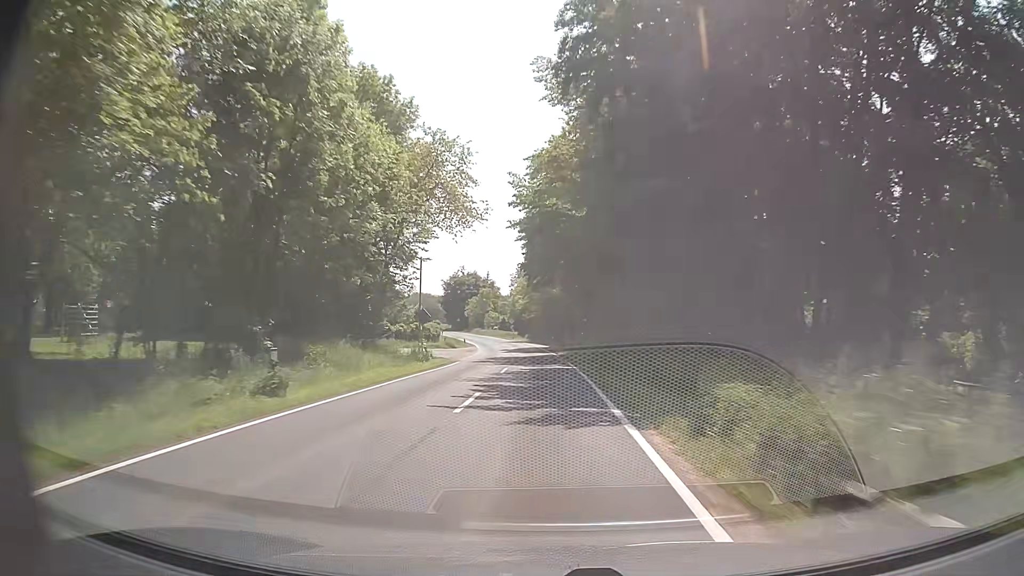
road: tertiary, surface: asphalt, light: Day
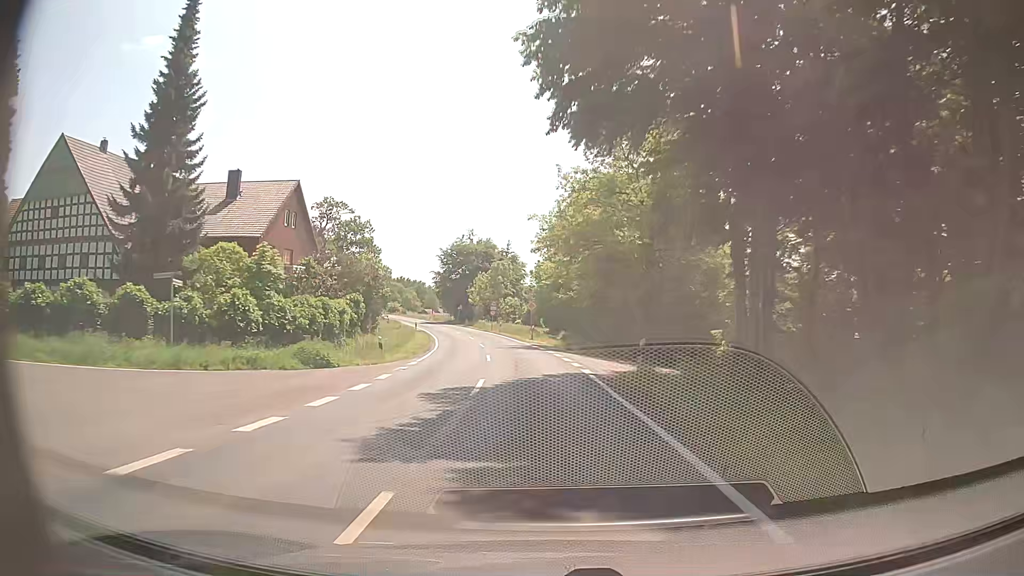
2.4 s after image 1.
(-1.0, +45.7) m; -4°
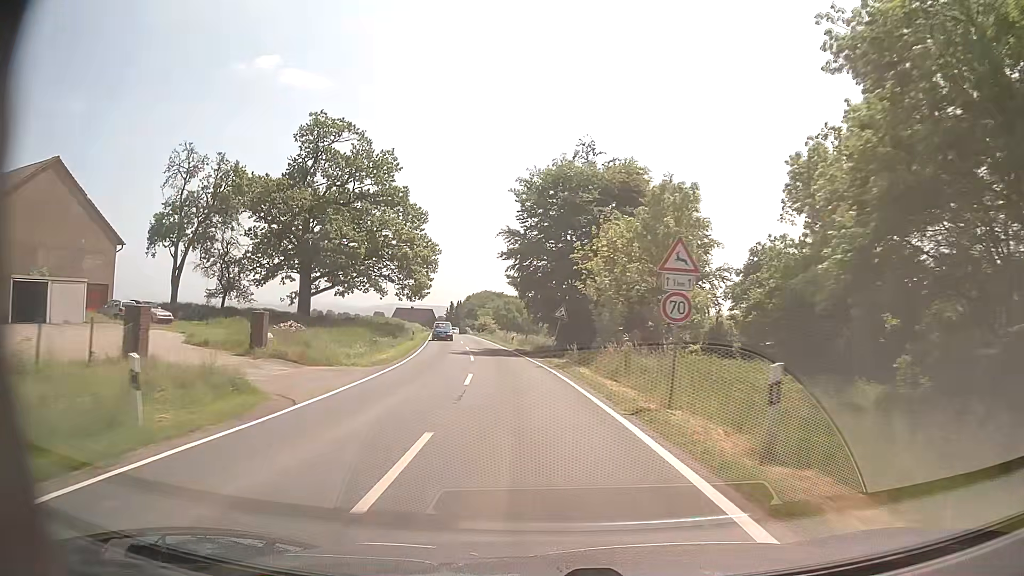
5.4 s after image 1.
(-4.0, +56.4) m; -10°
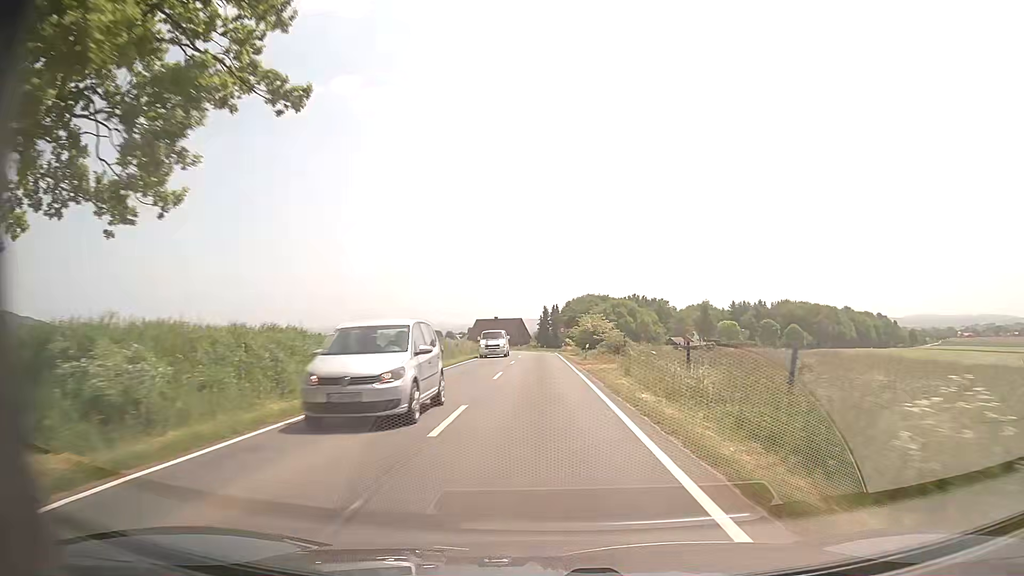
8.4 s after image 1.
(-5.6, +55.7) m; -8°
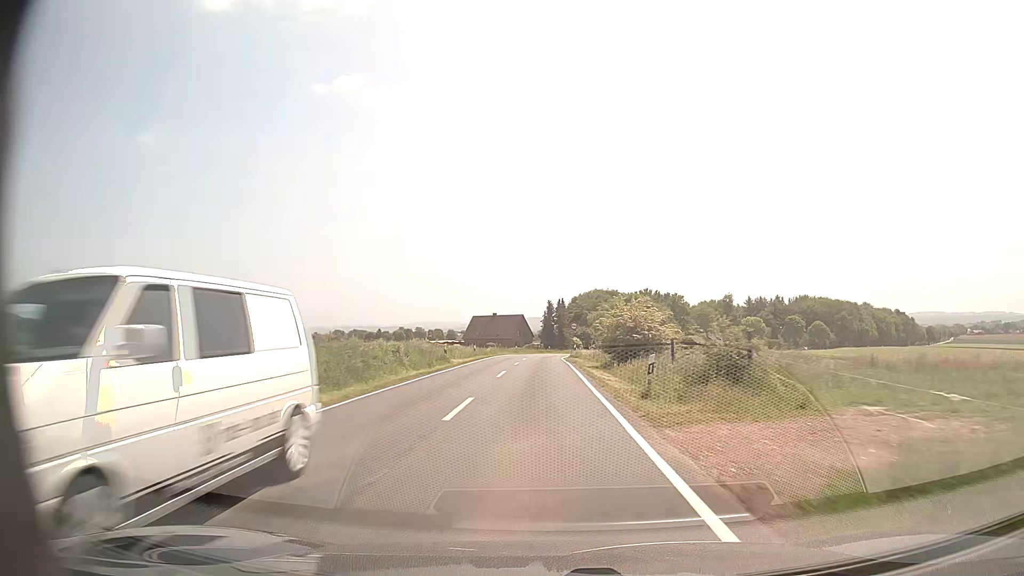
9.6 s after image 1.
(-0.3, +22.0) m; -1°
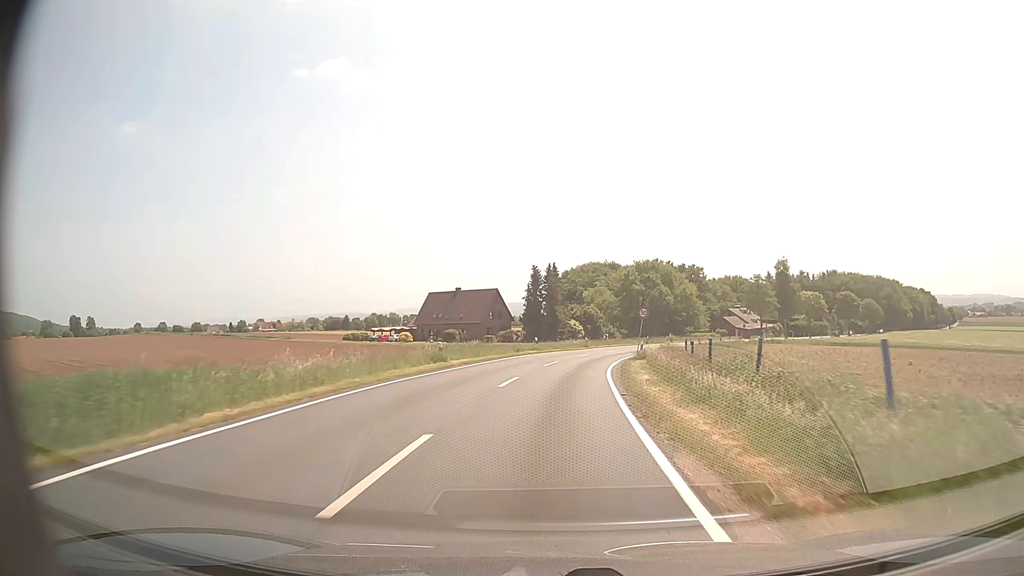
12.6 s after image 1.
(0.0, +53.3) m; +1°
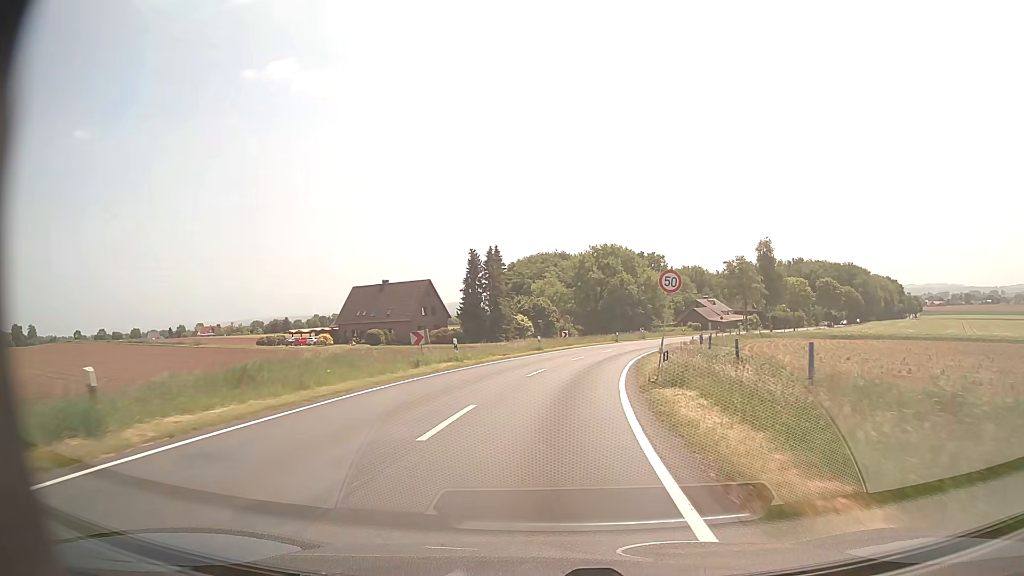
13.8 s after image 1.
(+0.6, +20.0) m; +4°
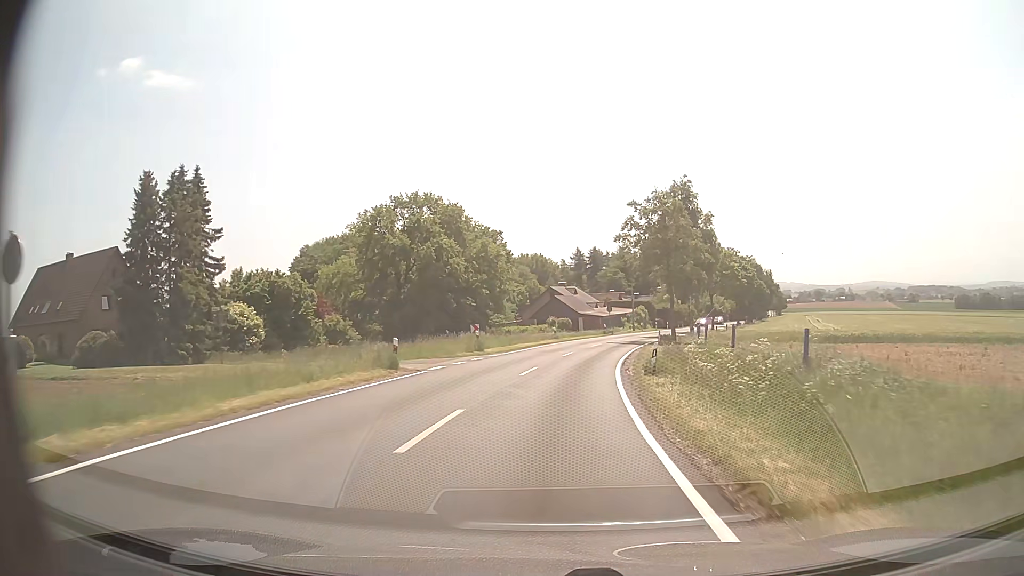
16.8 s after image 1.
(+6.1, +47.5) m; +15°
